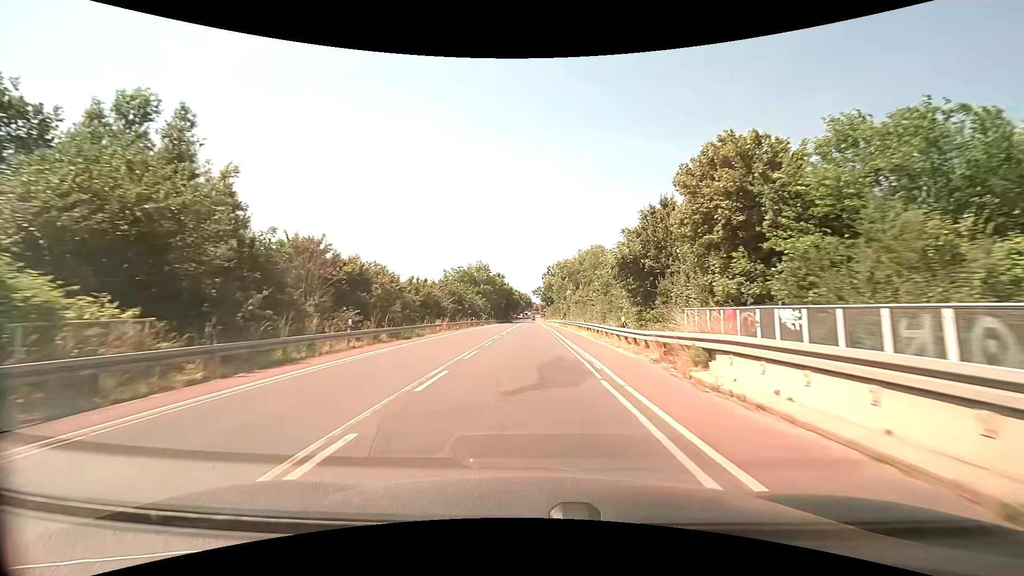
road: secondary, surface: asphalt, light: Day
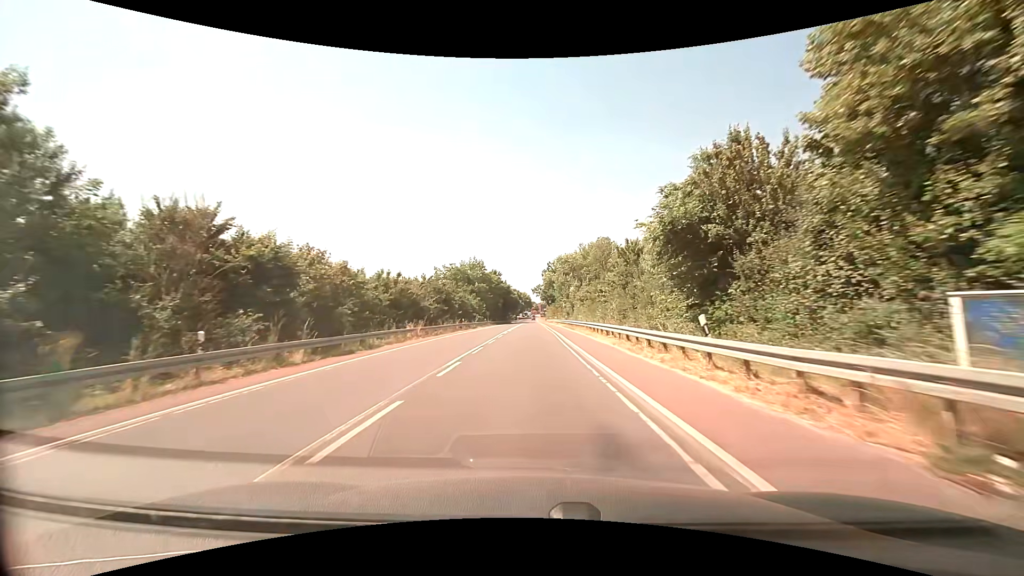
(+0.1, +10.3) m; 0°
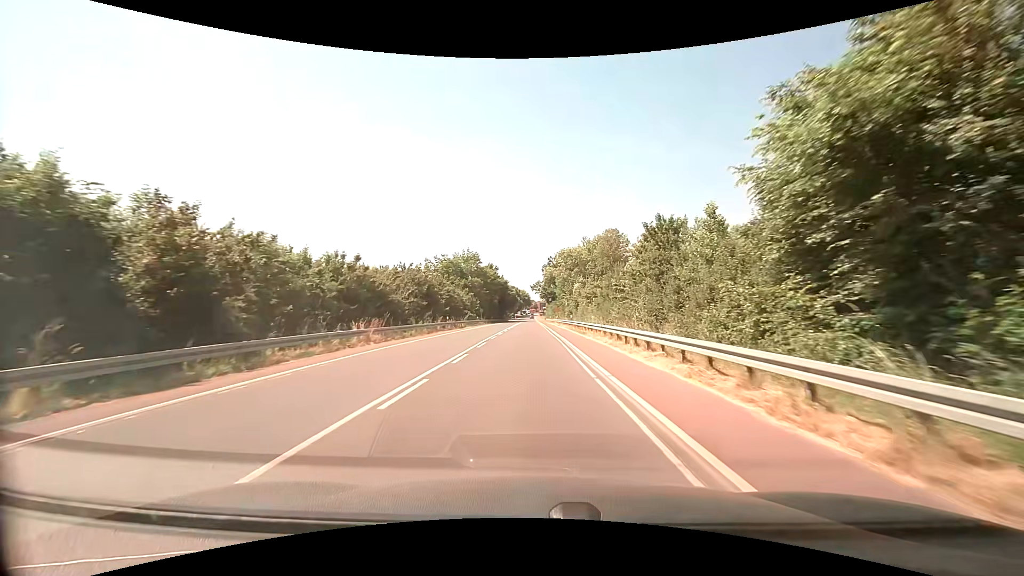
(+0.1, +10.1) m; 0°
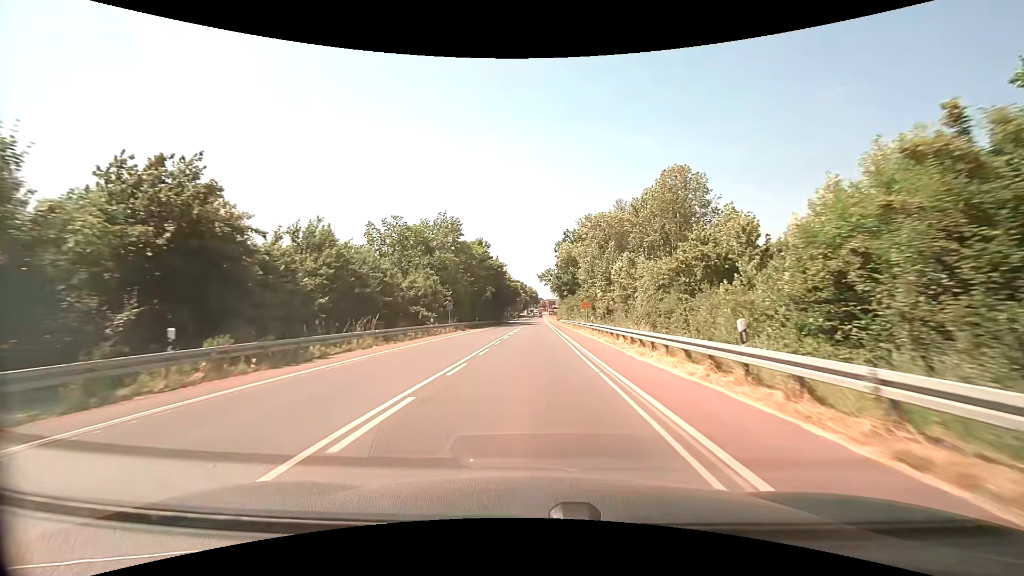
(0.0, +39.4) m; -1°
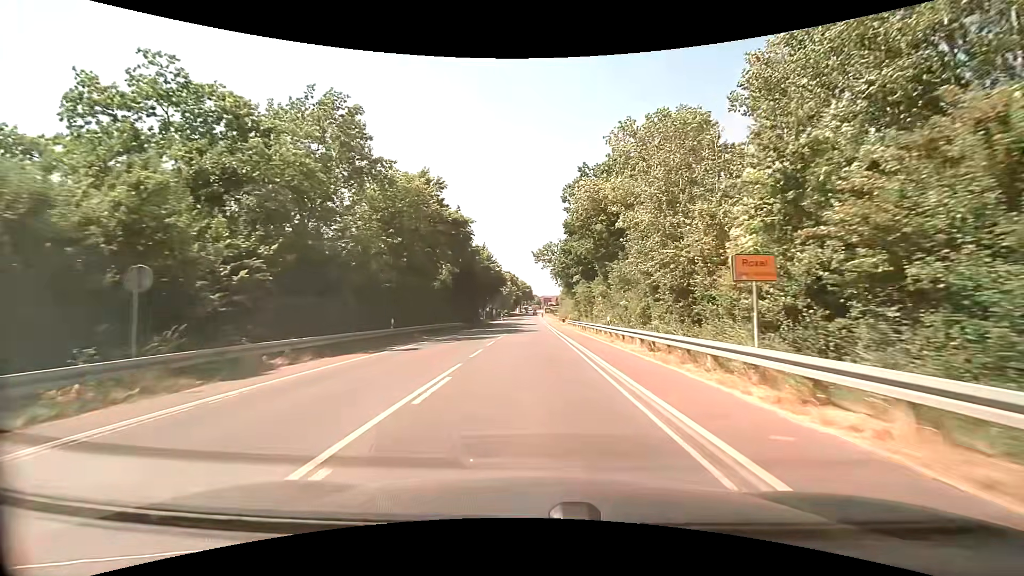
(+0.2, +38.4) m; +1°
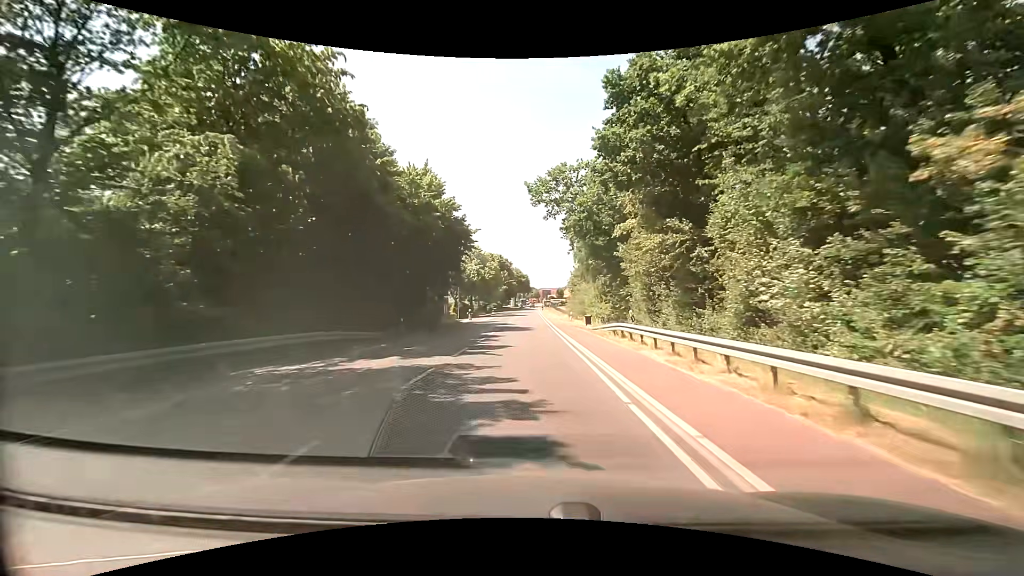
(+0.1, +37.2) m; 0°
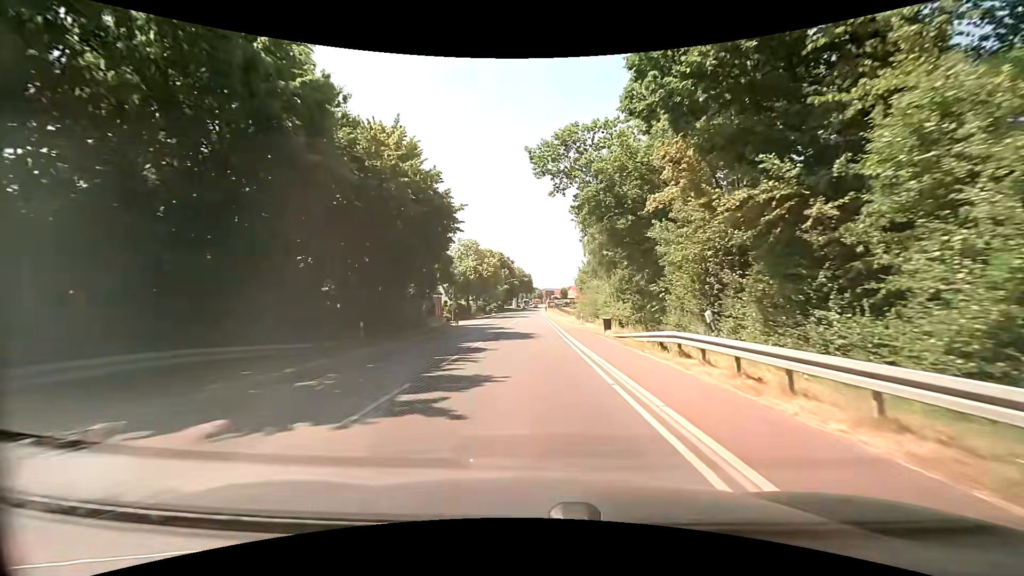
(0.0, +8.3) m; -1°
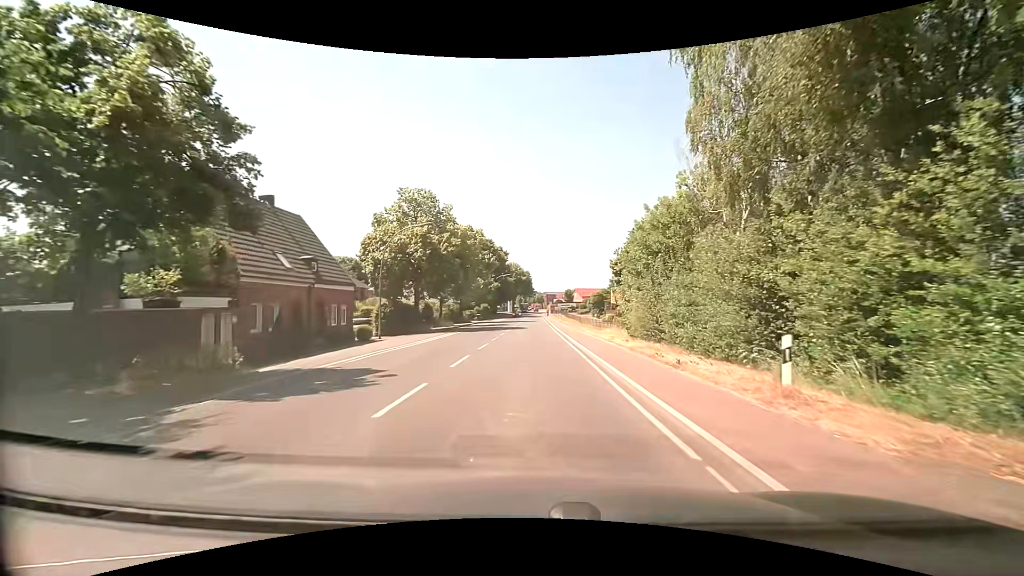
(+0.3, +34.5) m; +1°
(0, +10) (0, +20) (0, +30) (0, +40) (0, +50) (0, +60) (0, +70) (0, +80) (0, +90) (0, +100) m
